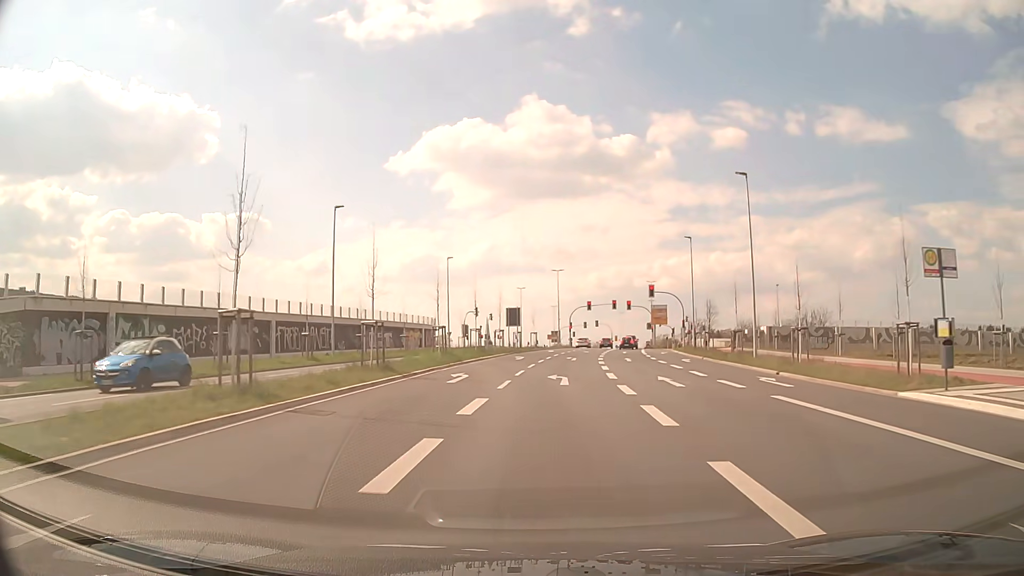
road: secondary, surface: asphalt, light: Day
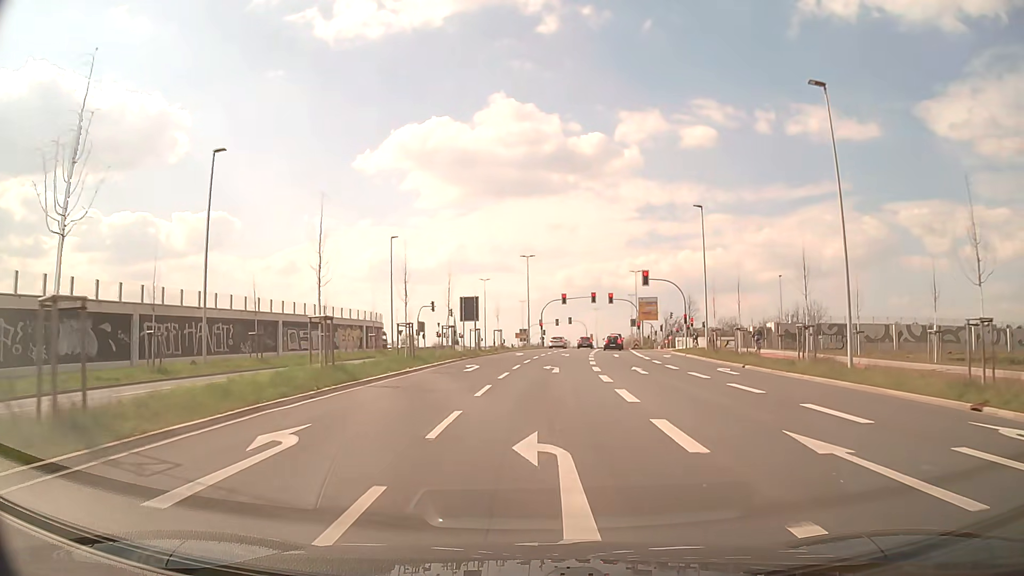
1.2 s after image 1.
(+0.4, +14.4) m; +3°
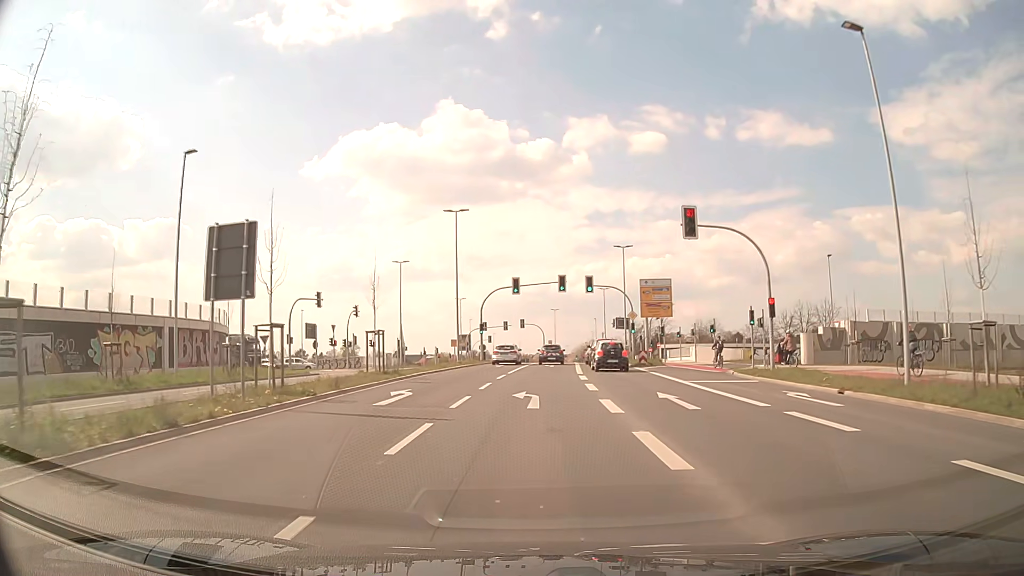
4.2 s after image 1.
(+1.2, +30.7) m; +4°
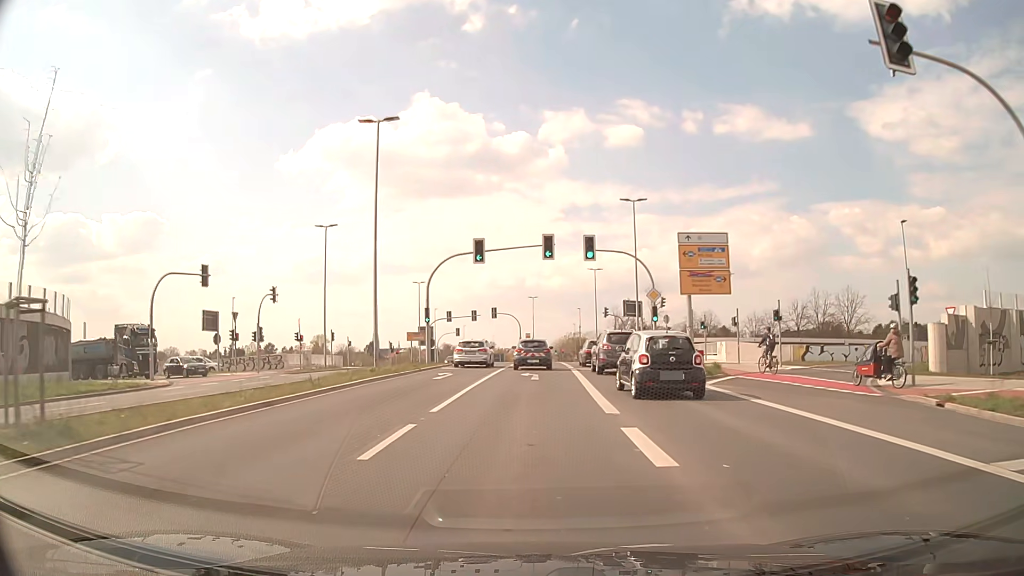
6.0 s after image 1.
(+0.3, +18.4) m; +2°
